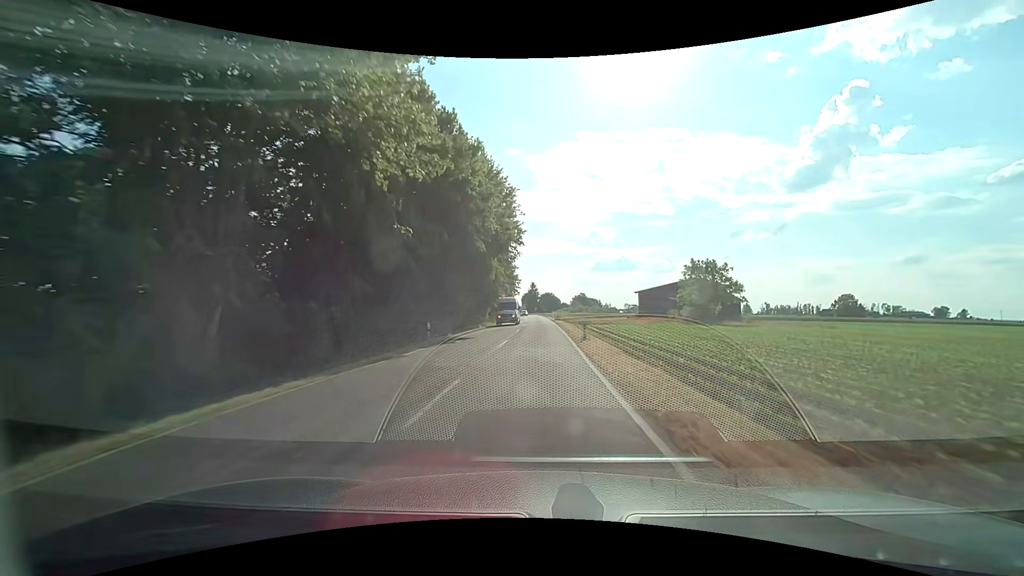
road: tertiary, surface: asphalt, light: Day
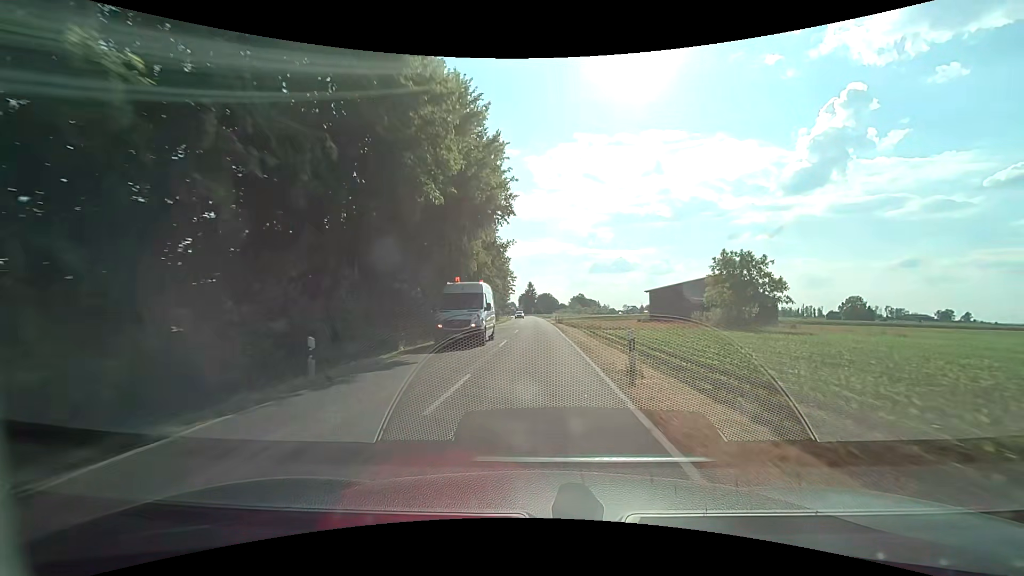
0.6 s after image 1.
(0.0, +11.2) m; 0°
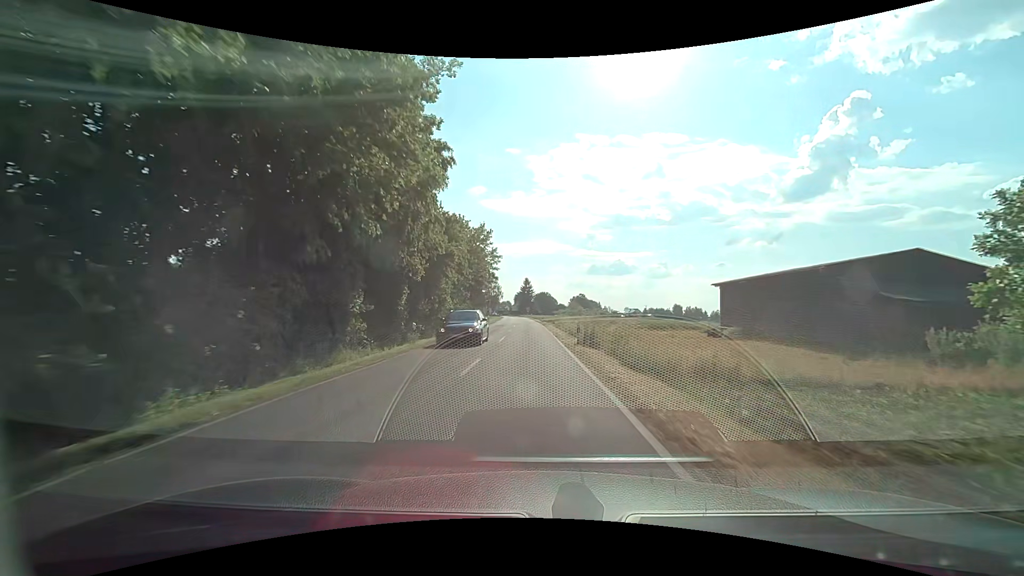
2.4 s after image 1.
(+0.3, +32.1) m; 0°
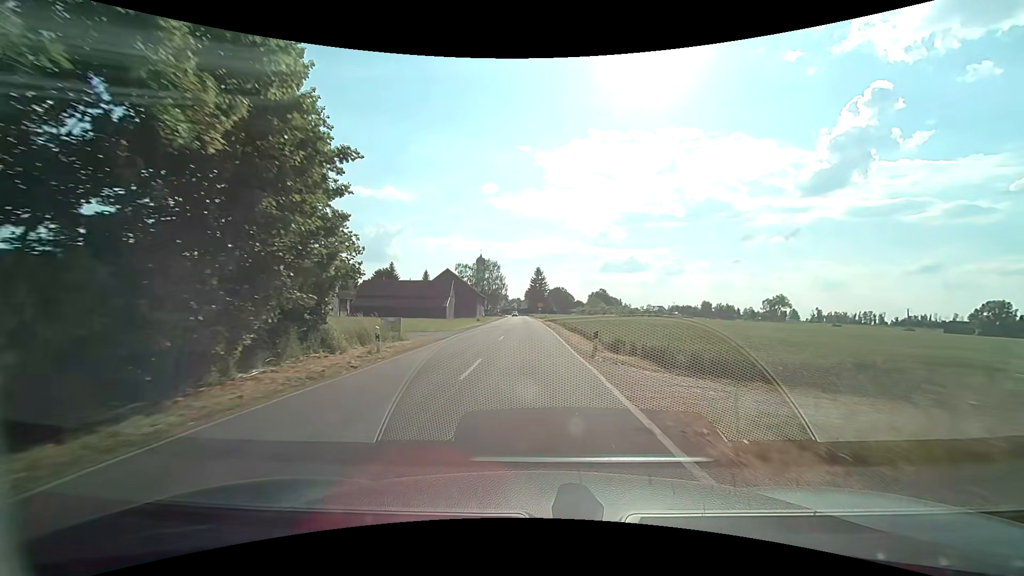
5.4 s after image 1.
(-0.2, +48.6) m; -1°
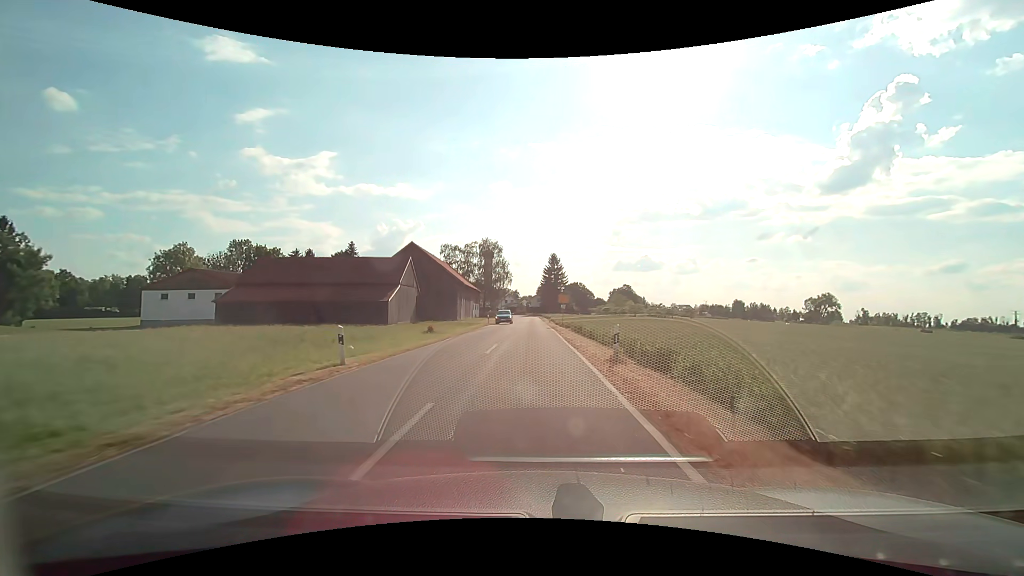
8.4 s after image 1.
(-0.6, +42.7) m; -1°
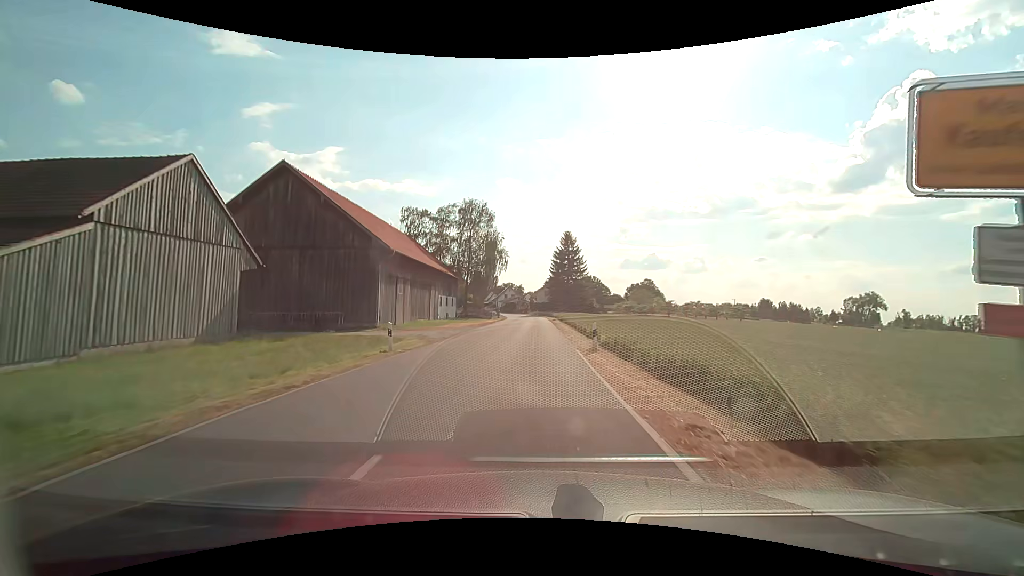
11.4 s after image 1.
(-0.5, +38.4) m; -1°
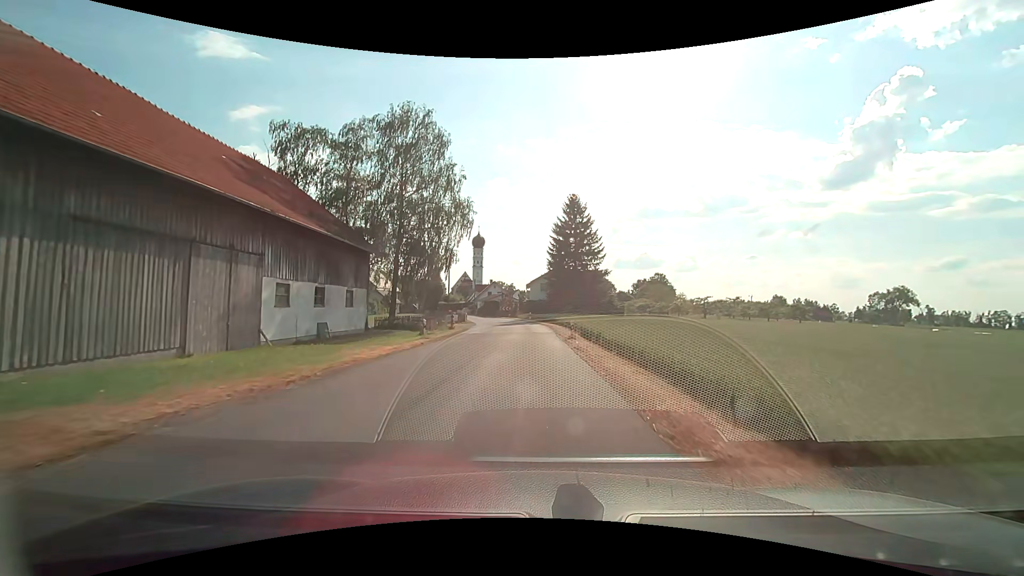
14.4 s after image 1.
(+0.1, +35.9) m; +1°
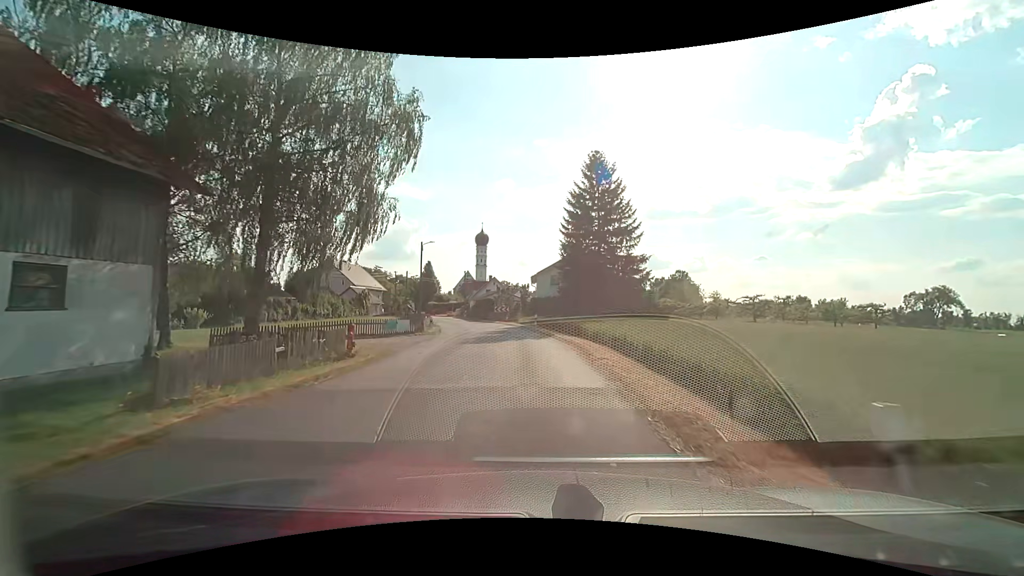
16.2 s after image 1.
(-0.2, +20.8) m; -1°
(0, +10) (0, +20) (-1, +30) (-3, +40) (-6, +49) (-9, +59) (-12, +68) (-15, +78) (-19, +87) (-22, +97) m
